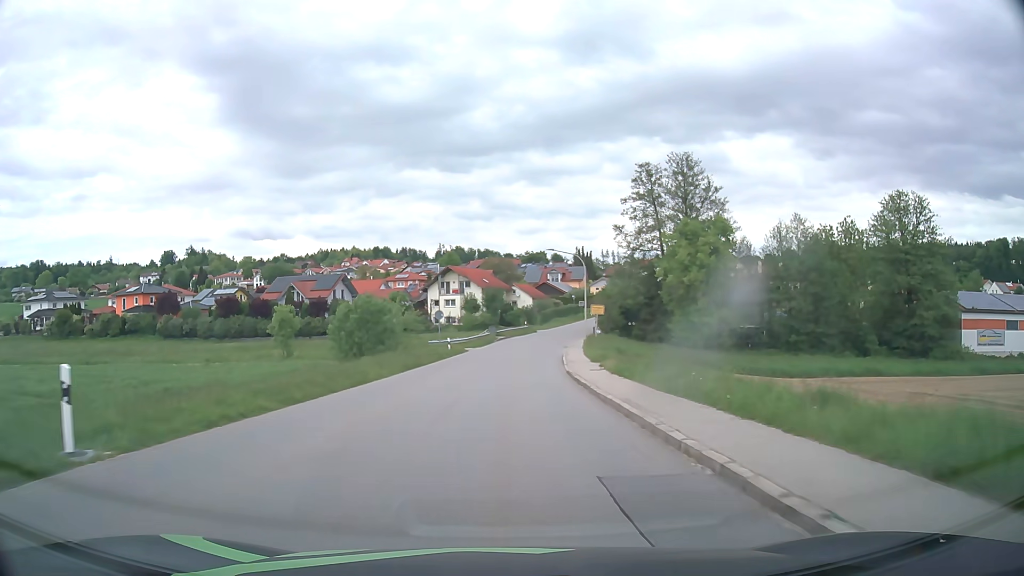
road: tertiary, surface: asphalt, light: Day
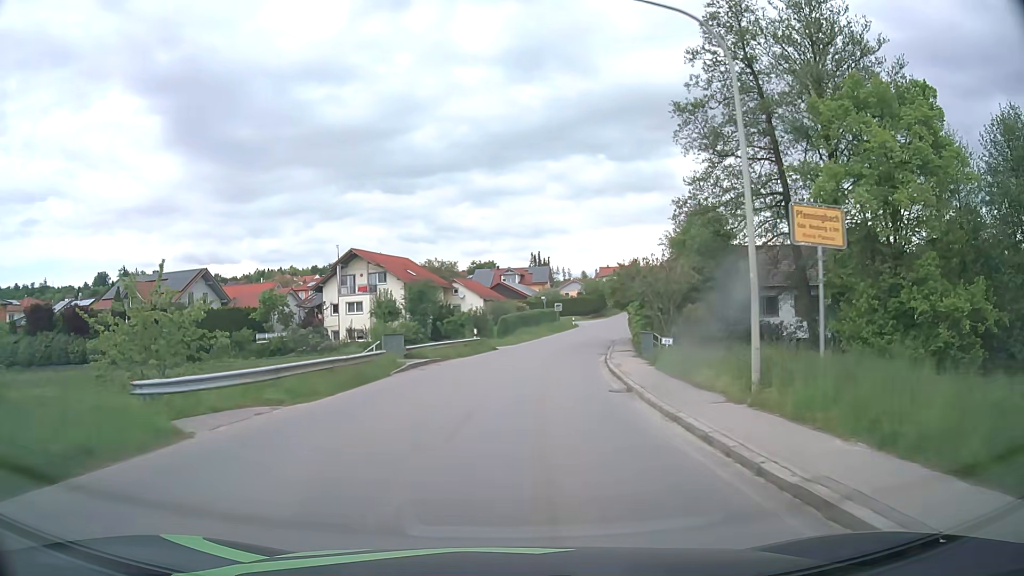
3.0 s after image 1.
(+0.7, +39.4) m; +4°
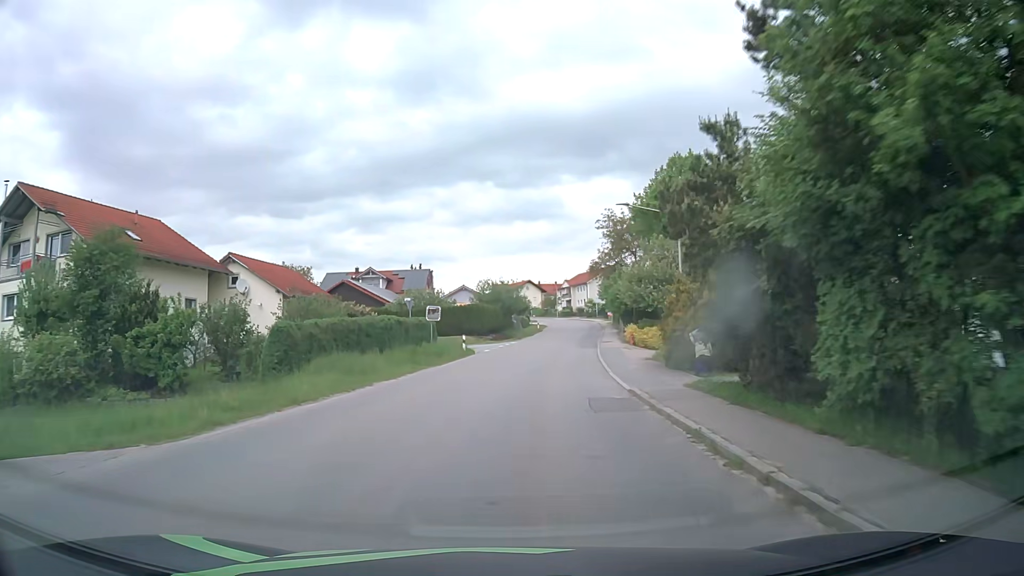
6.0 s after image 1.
(+3.3, +38.7) m; +9°
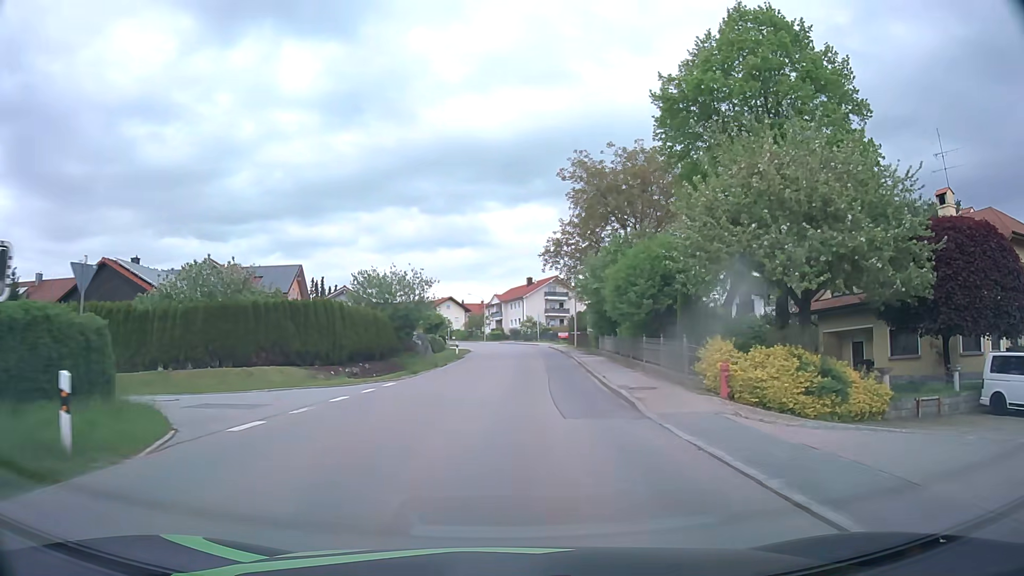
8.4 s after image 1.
(+1.9, +30.7) m; +6°
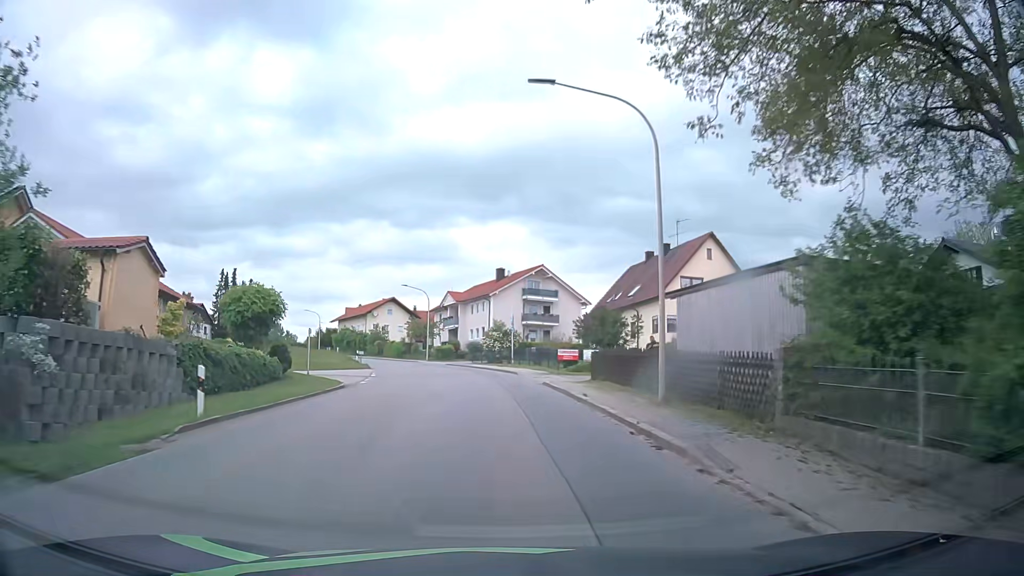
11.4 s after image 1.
(+1.5, +38.0) m; +3°
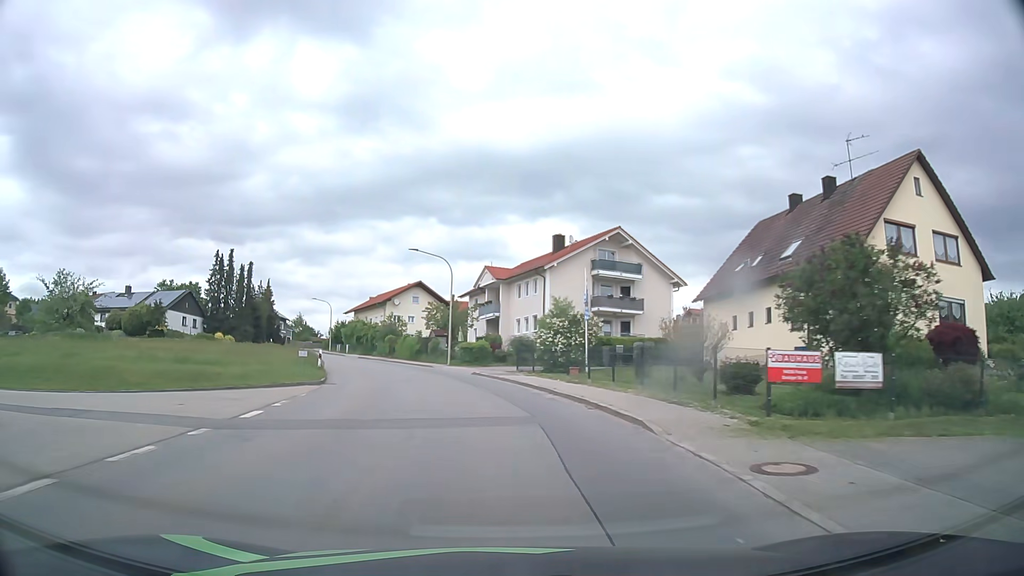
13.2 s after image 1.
(-0.7, +23.1) m; -4°
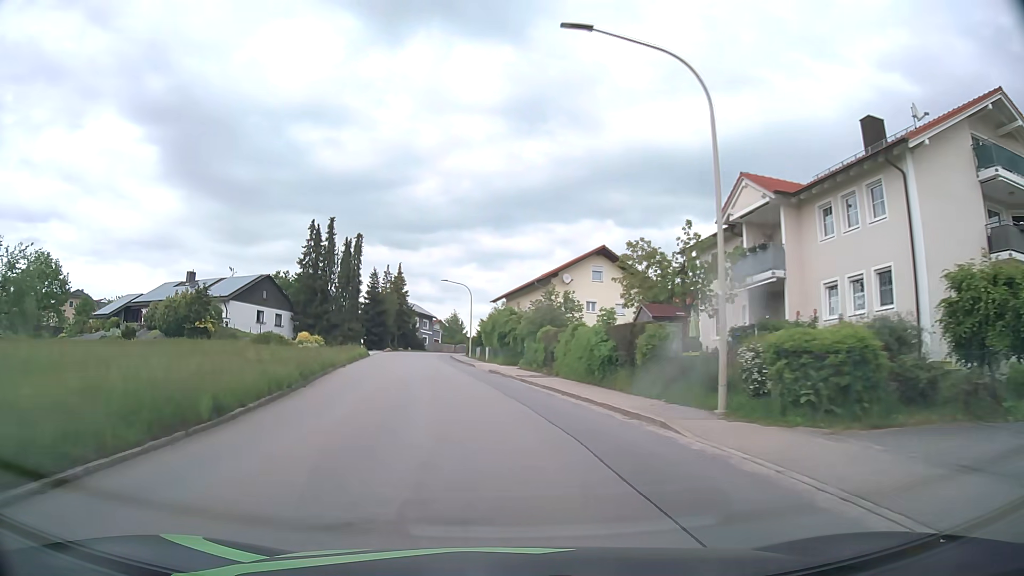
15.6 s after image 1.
(-3.7, +31.0) m; -15°
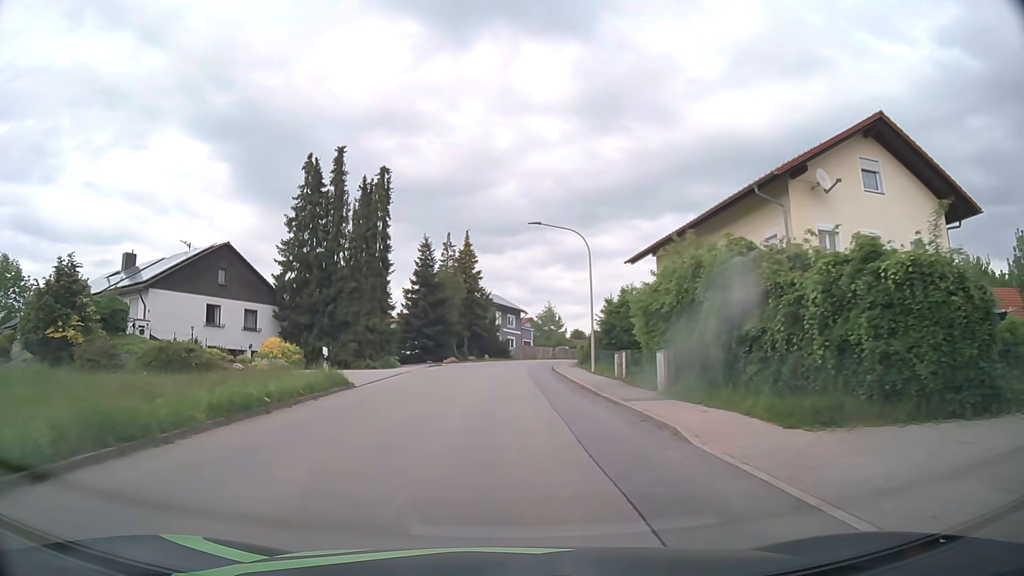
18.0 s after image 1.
(-2.9, +31.4) m; -8°
(0, +10) (0, +20) (0, +30) (0, +40) (+1, +50) (+4, +60) (+7, +69) (+11, +78) (+15, +87) (+20, +96) m
